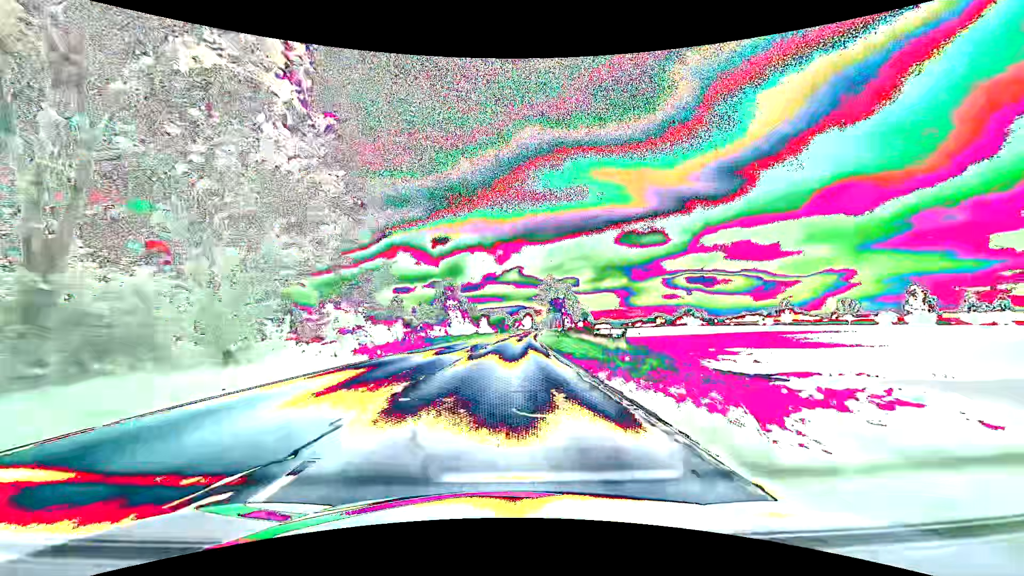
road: primary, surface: asphalt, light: Day
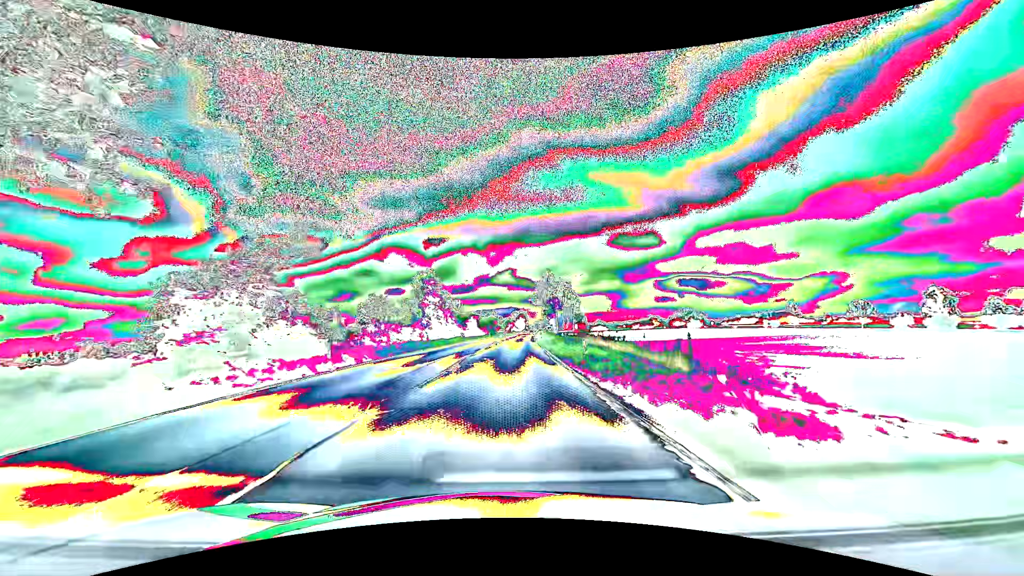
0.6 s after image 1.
(+0.1, +14.6) m; +1°
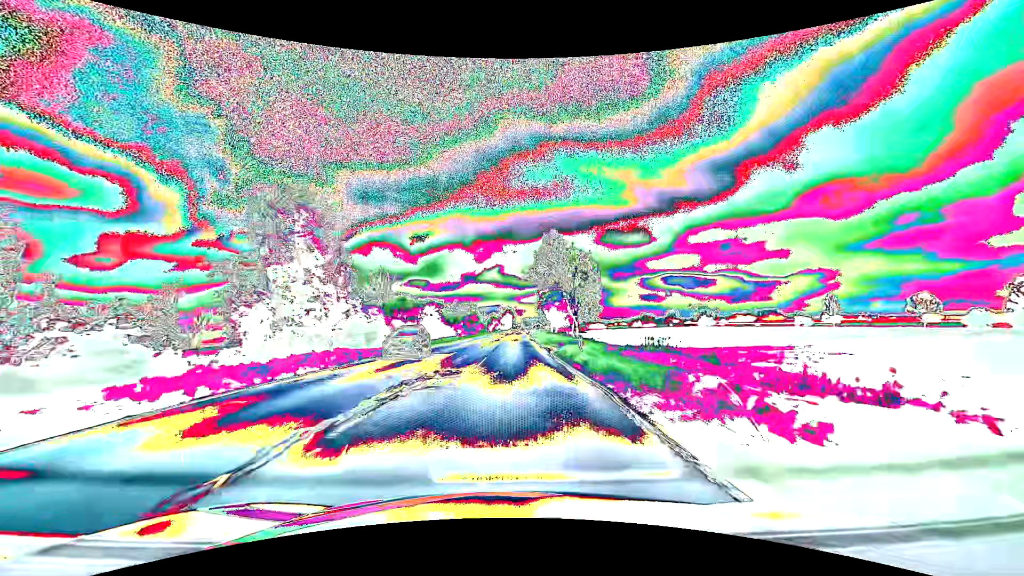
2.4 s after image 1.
(+0.9, +42.2) m; +2°
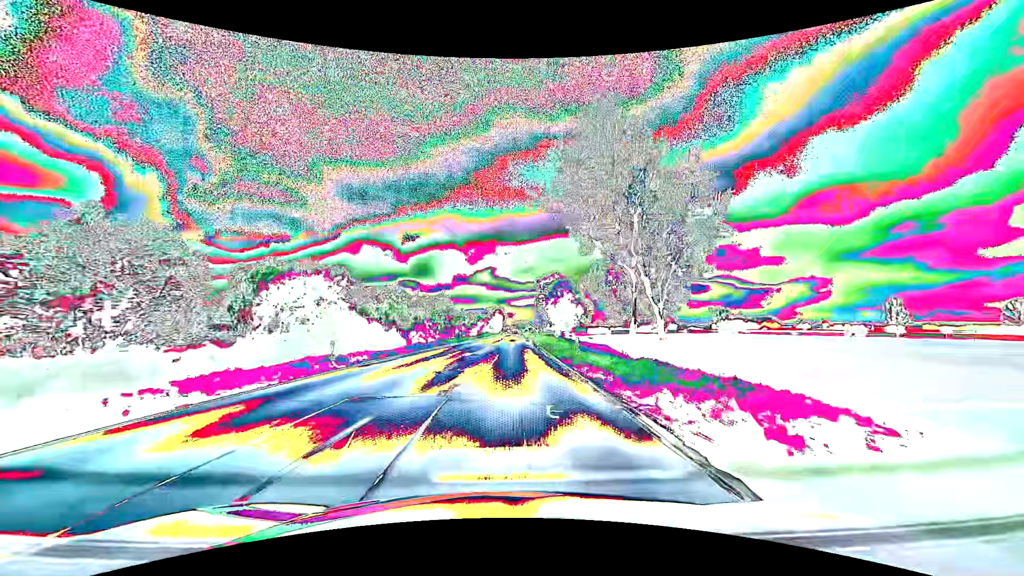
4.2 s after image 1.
(+0.4, +39.9) m; +1°
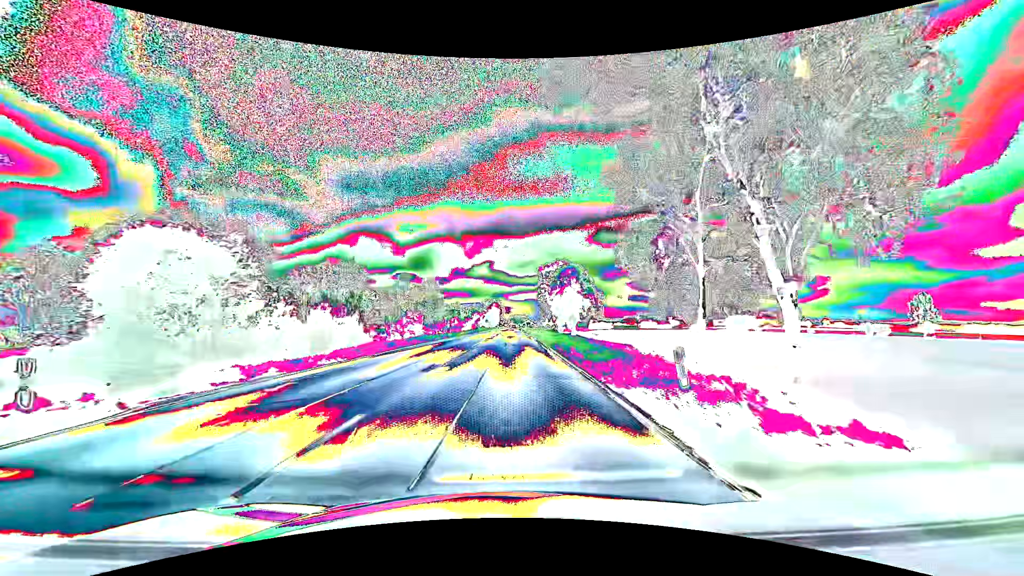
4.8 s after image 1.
(0.0, +12.6) m; +1°
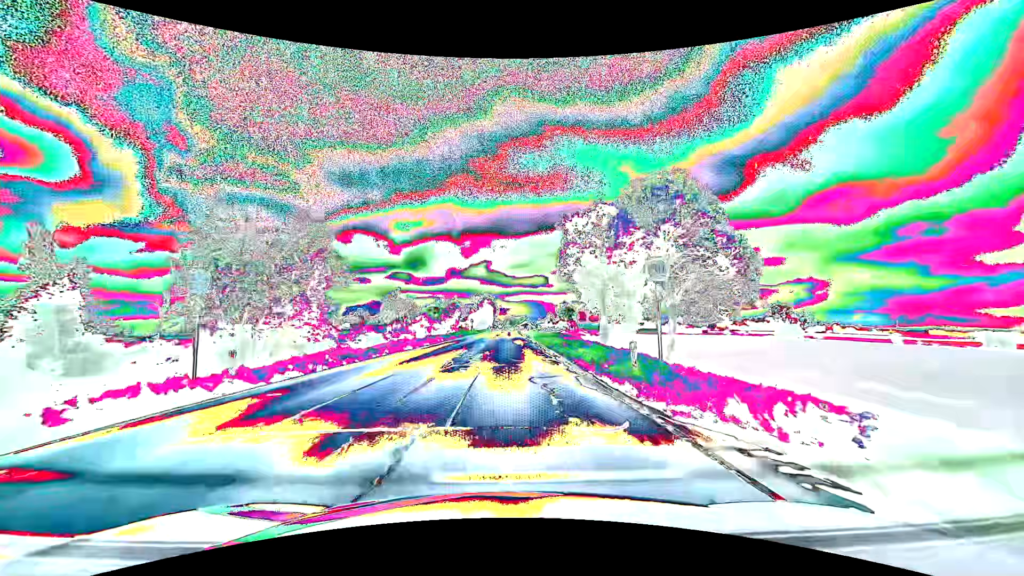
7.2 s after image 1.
(+0.1, +43.3) m; 0°
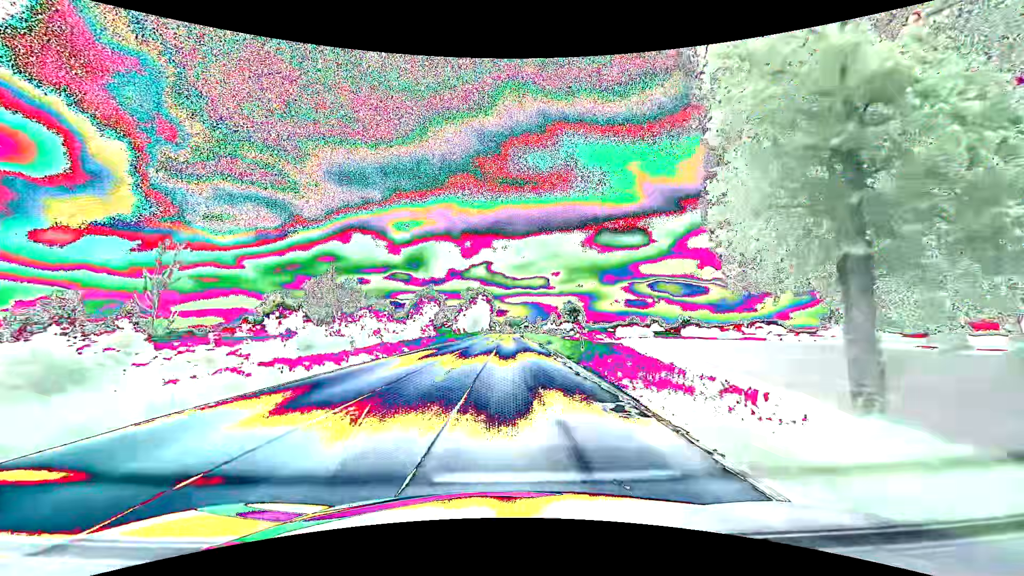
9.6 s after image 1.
(+0.1, +33.2) m; 0°
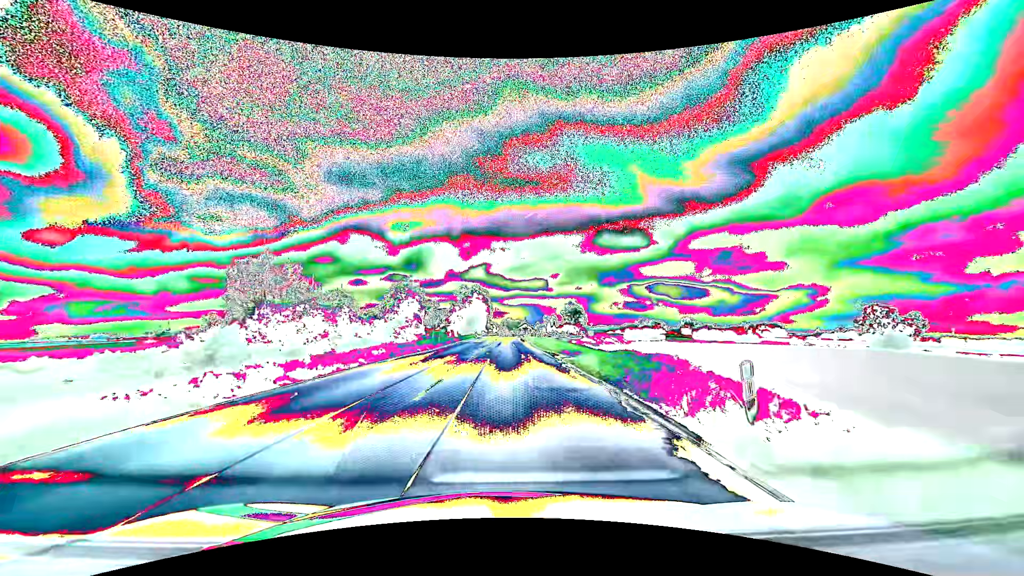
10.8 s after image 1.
(0.0, +14.9) m; 0°
(0, +10) (0, +20) (0, +30) (0, +40) (0, +50) (0, +60) (0, +70) (0, +80) (+1, +90) (+3, +100) m
